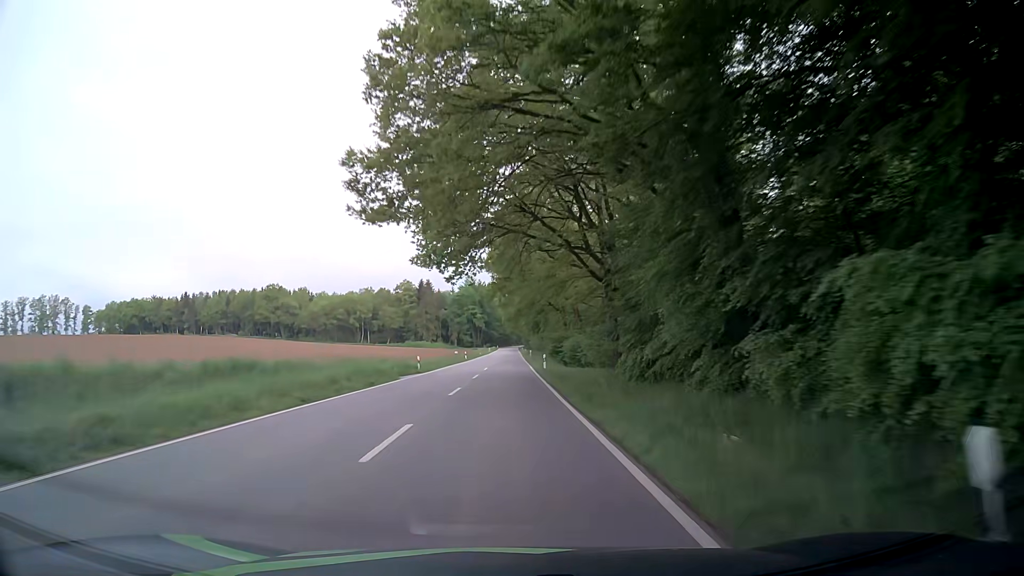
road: secondary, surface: asphalt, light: Day
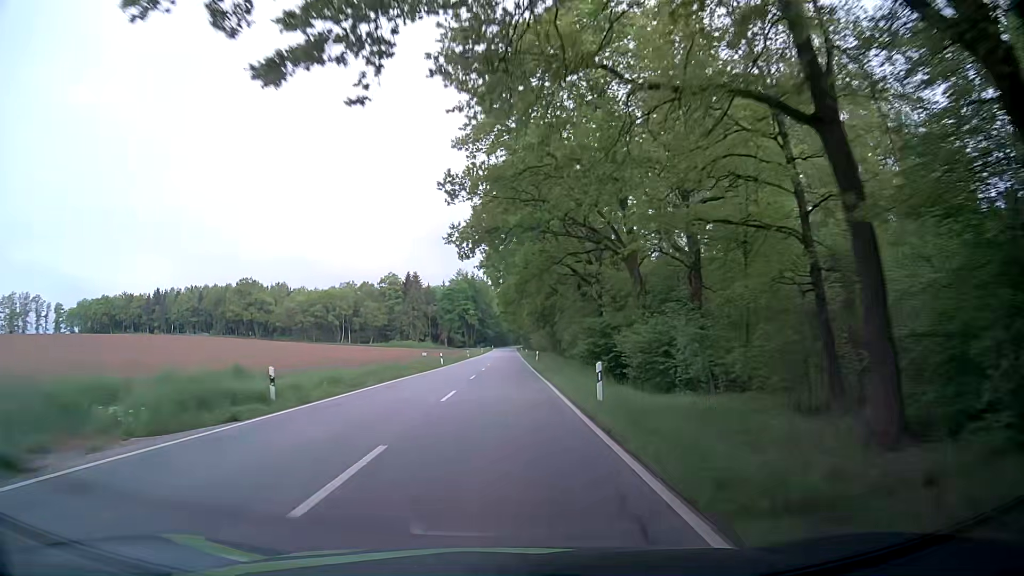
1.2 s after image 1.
(+0.3, +26.9) m; +1°
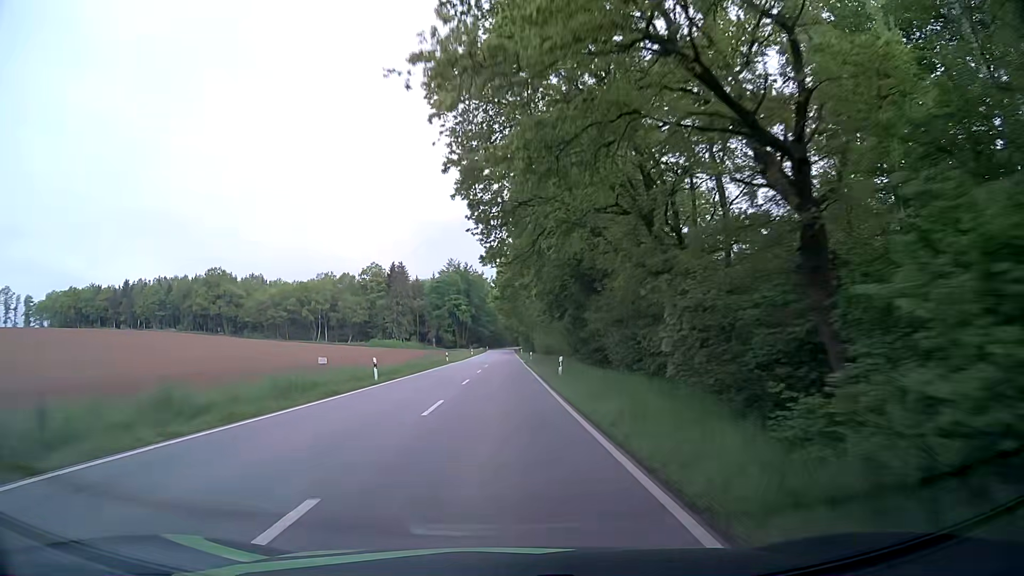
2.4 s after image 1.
(+0.1, +27.5) m; 0°
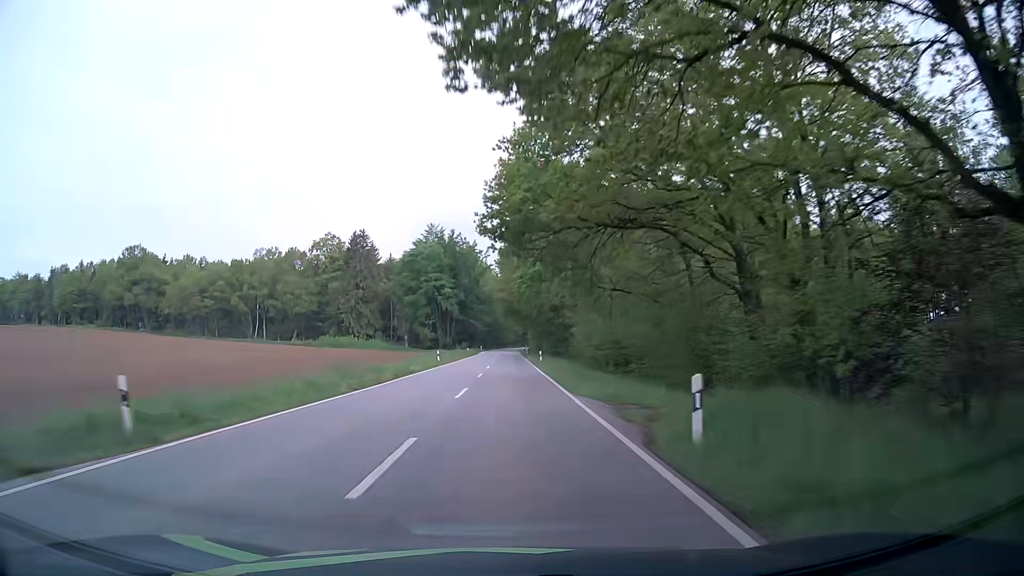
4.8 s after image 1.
(-0.2, +56.5) m; 0°
